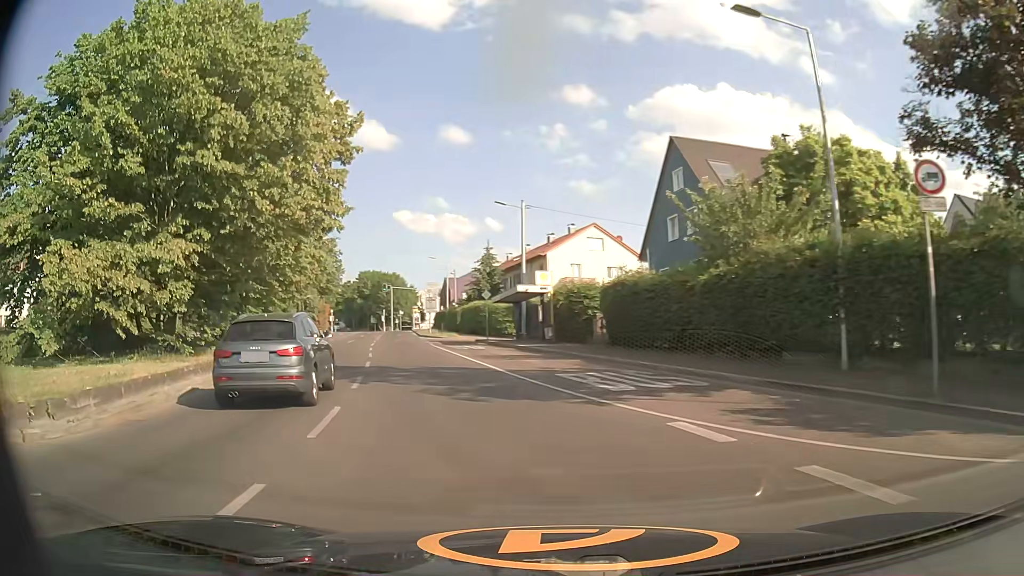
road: secondary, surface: asphalt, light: Day
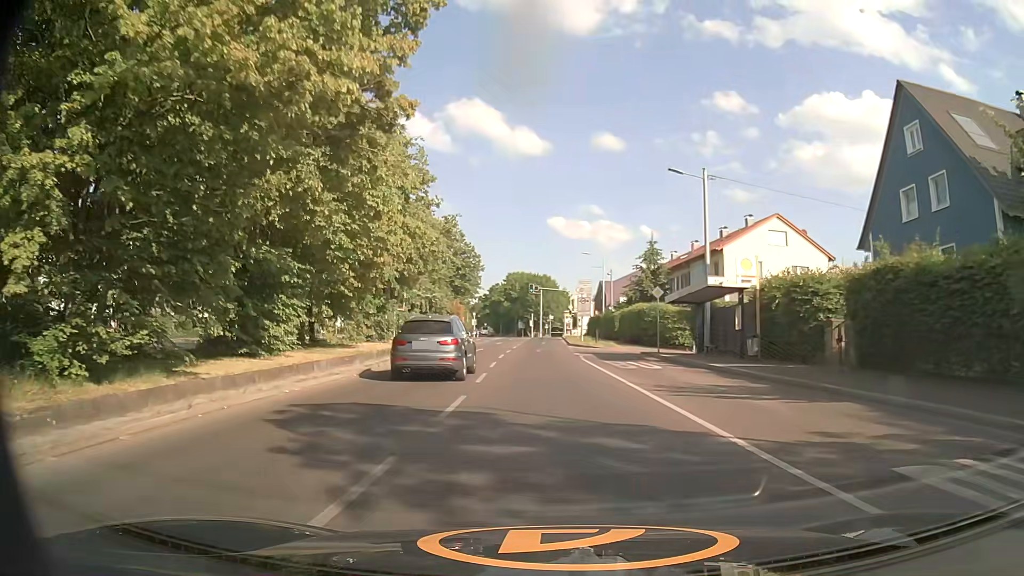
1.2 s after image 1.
(-1.4, +10.7) m; -13°
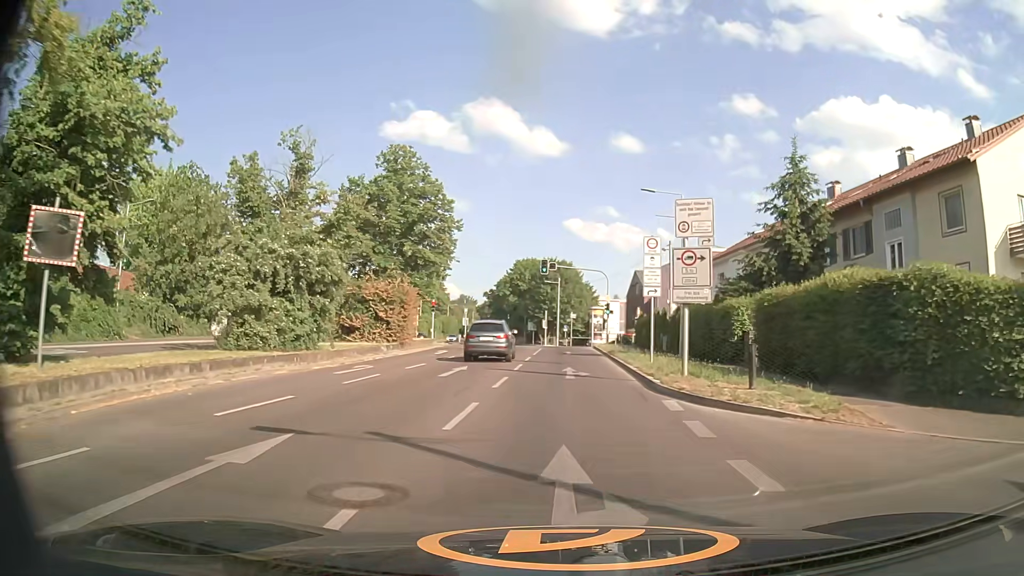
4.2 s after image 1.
(-0.9, +32.1) m; -2°
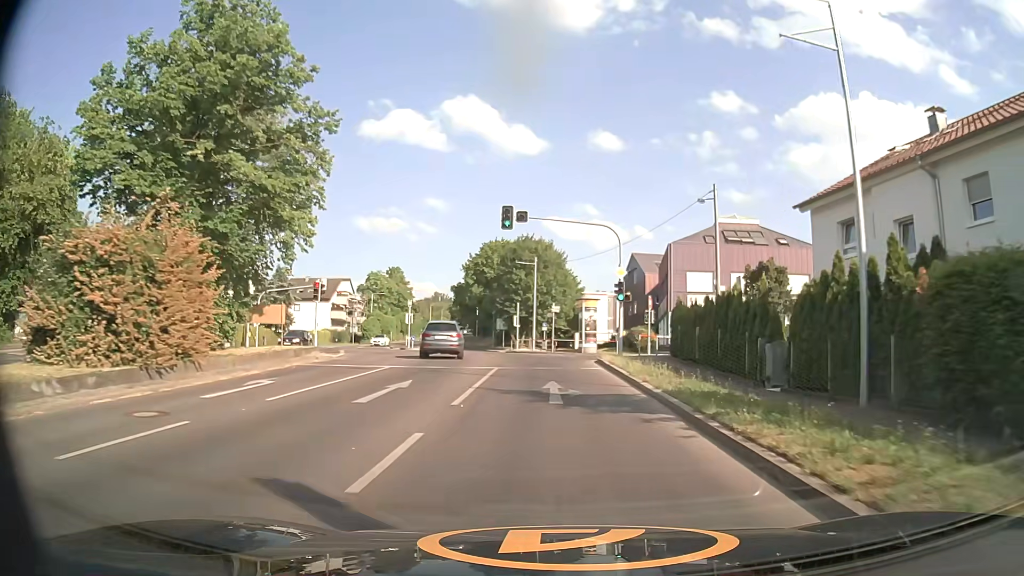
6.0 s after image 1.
(+0.6, +22.2) m; +2°
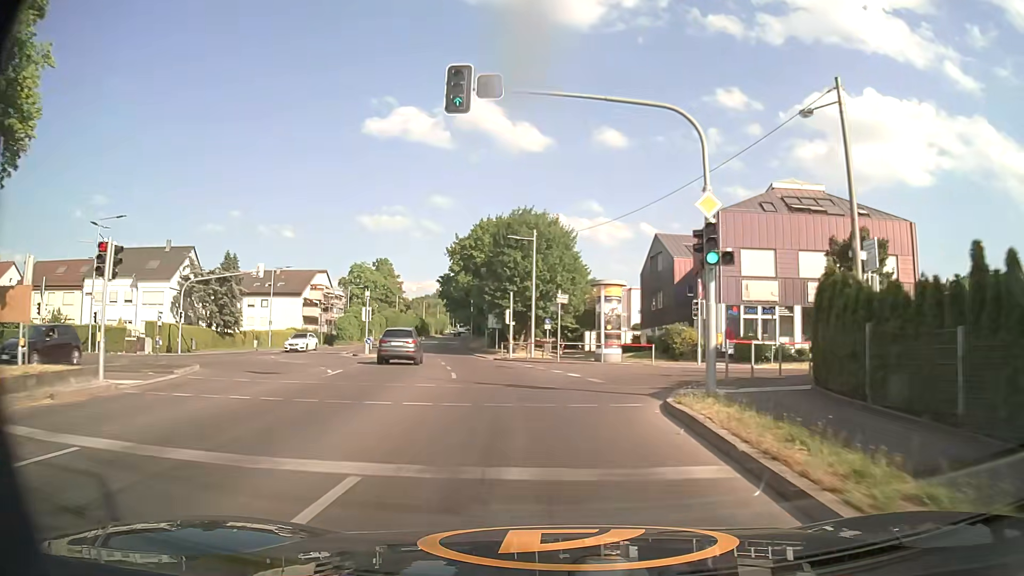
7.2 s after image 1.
(+0.1, +15.7) m; 0°
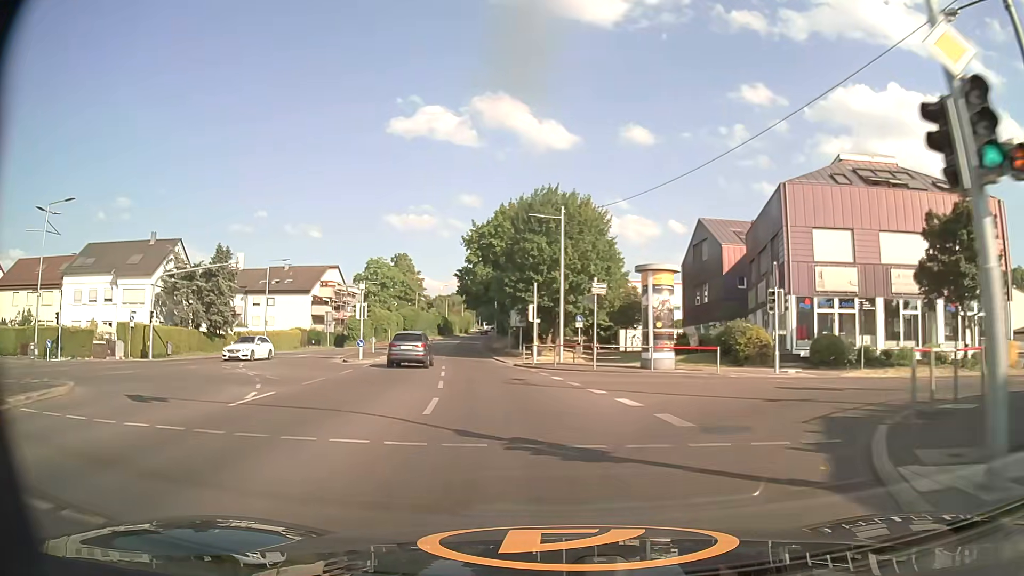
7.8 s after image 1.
(-0.2, +7.9) m; -3°
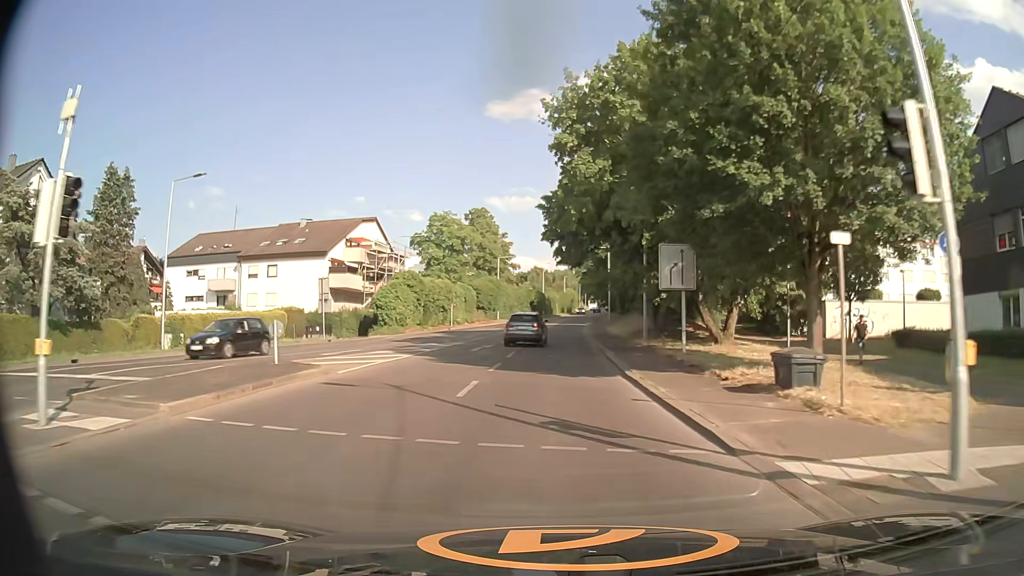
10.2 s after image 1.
(-3.1, +31.8) m; -9°
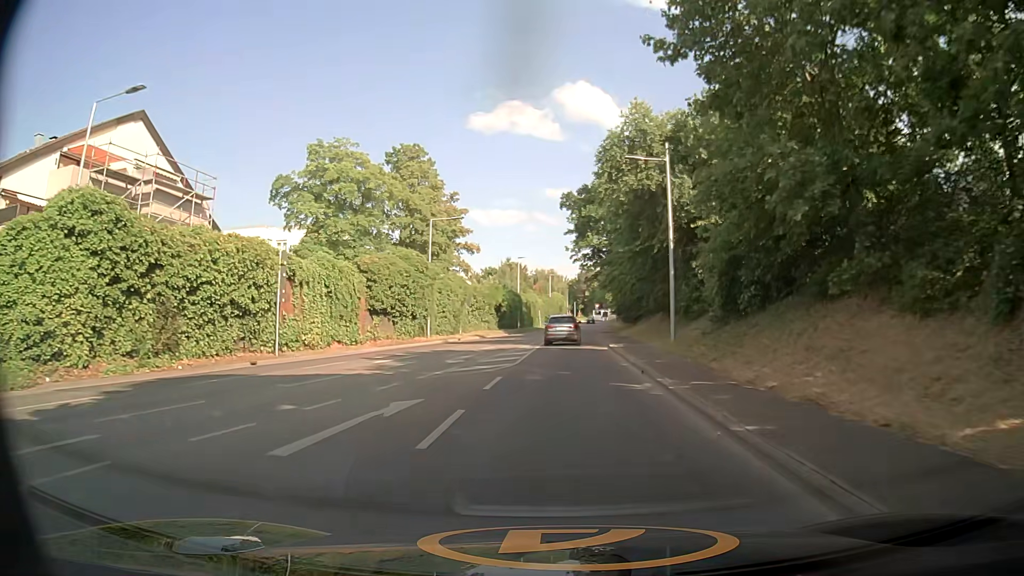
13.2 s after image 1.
(0.0, +41.0) m; +2°
(0, +10) (0, +20) (0, +30) (0, +40) (+1, +50) (+1, +60) (+2, +70) (+2, +80) (+3, +90) (+4, +100) m
